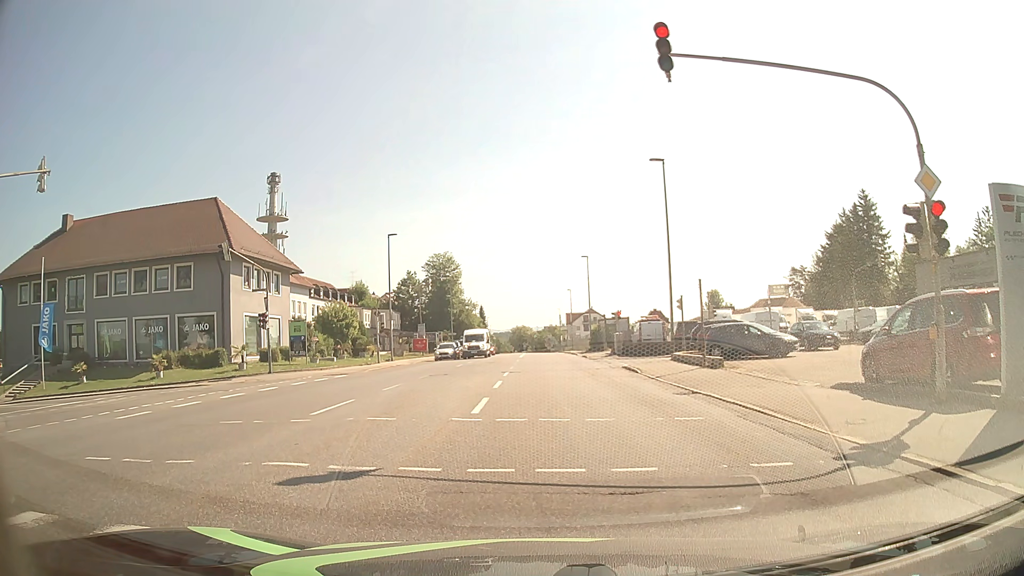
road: tertiary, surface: asphalt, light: Day
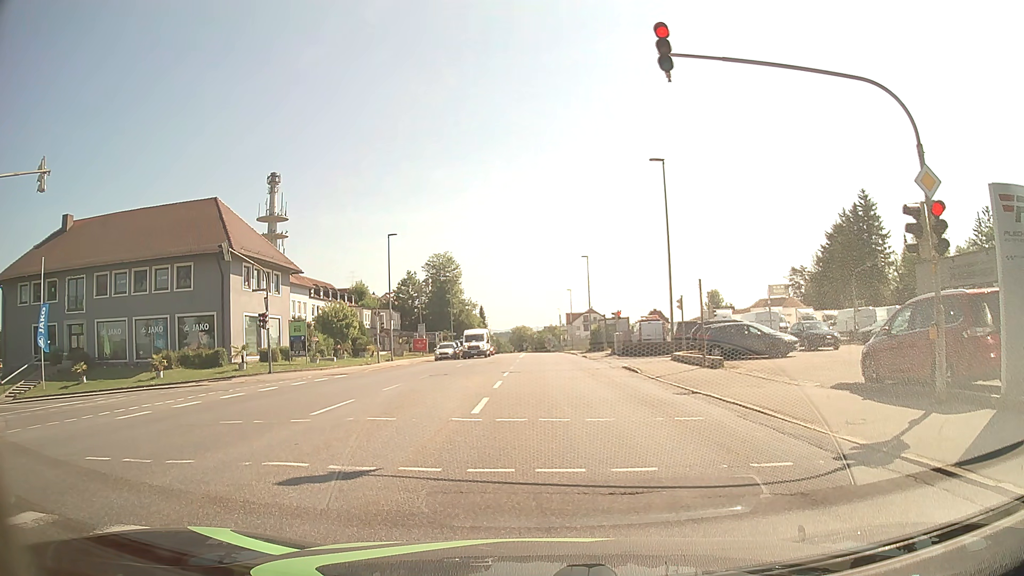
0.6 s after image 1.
(0.0, 0.0) m; 0°
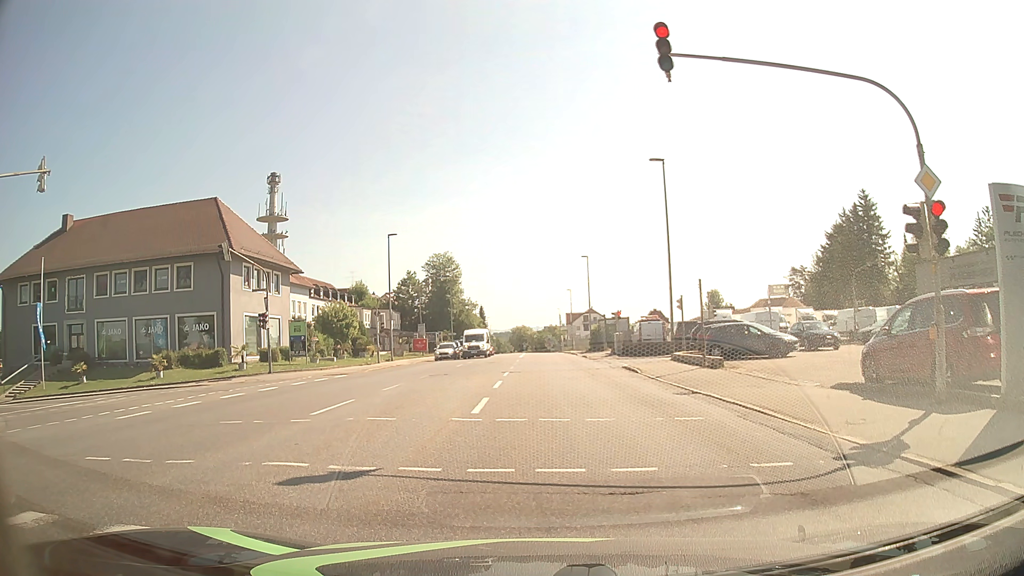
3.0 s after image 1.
(0.0, 0.0) m; 0°
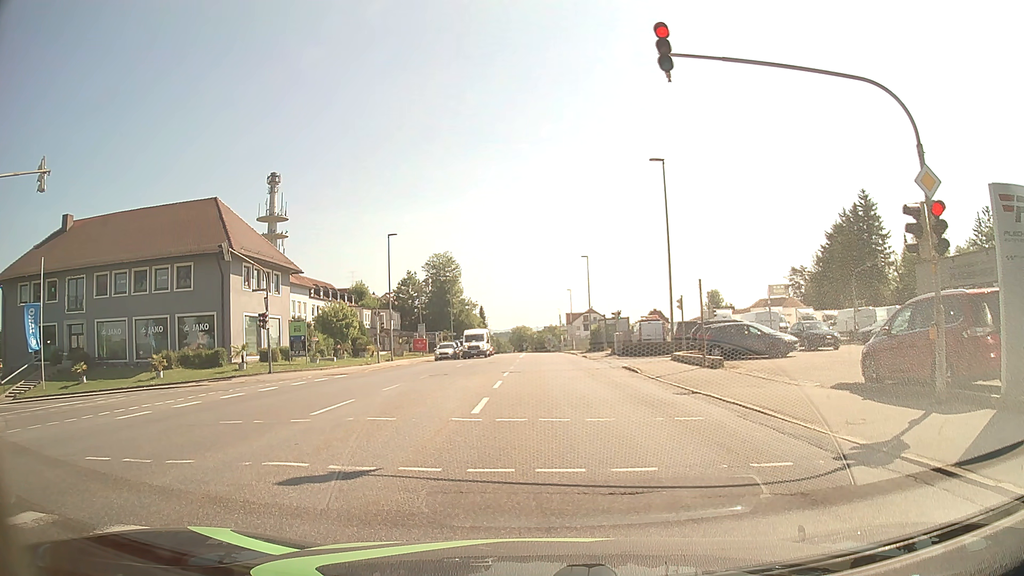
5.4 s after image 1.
(0.0, 0.0) m; 0°
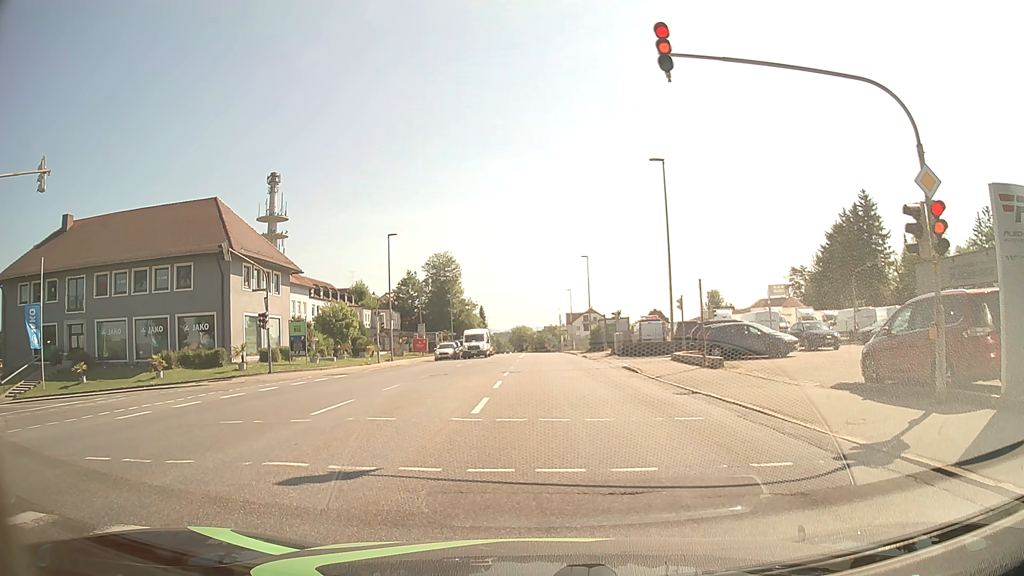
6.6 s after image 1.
(0.0, 0.0) m; 0°
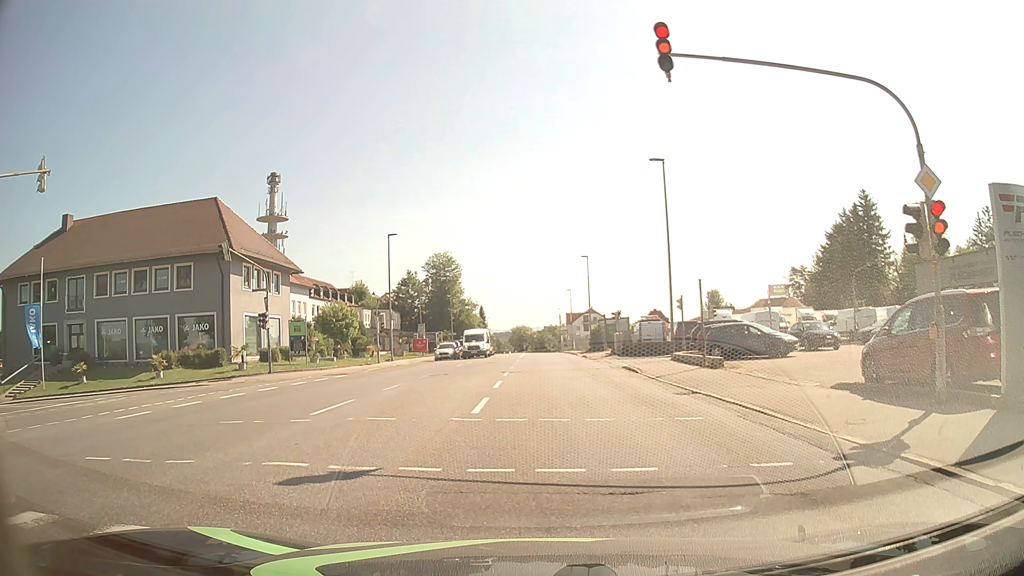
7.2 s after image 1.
(0.0, 0.0) m; 0°
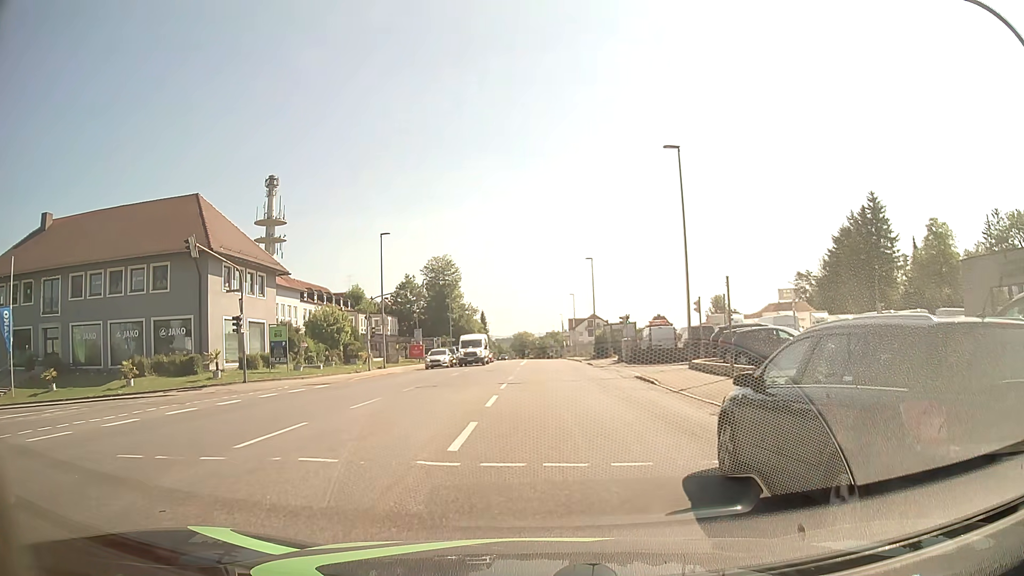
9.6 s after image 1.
(+0.1, +3.8) m; +1°
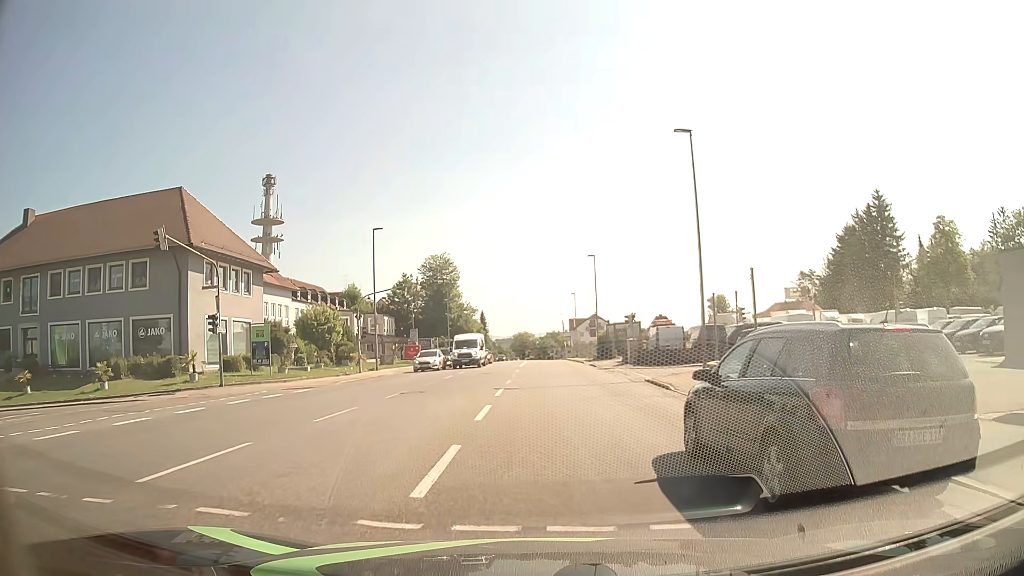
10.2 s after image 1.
(0.0, +2.7) m; 0°
(0, +10) (0, +20) (0, +30) (0, +40) (0, +50) (0, +60) (0, +70) (0, +80) (0, +90) (0, +100) m
